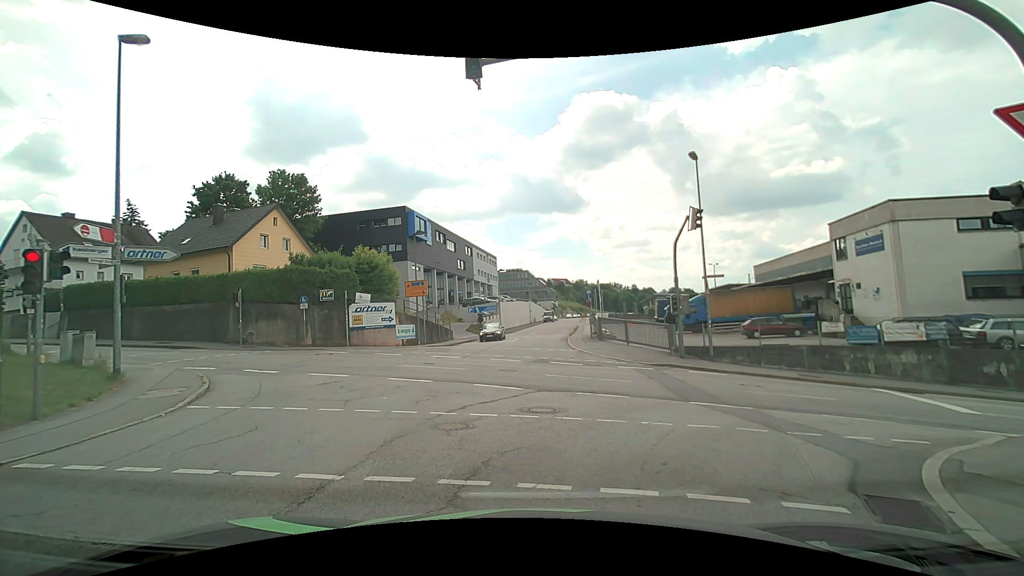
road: residential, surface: asphalt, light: Day
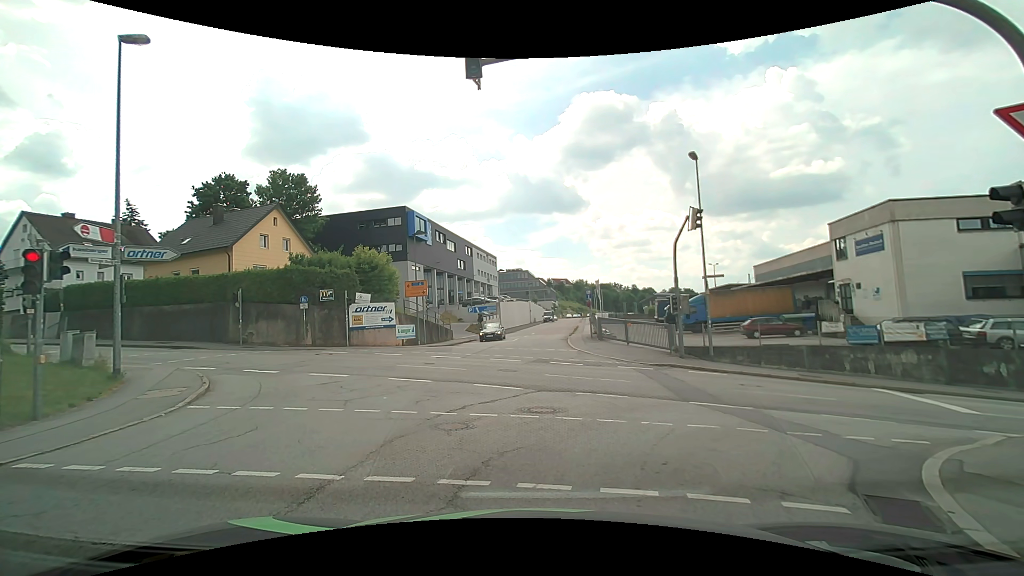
(0.0, 0.0) m; 0°
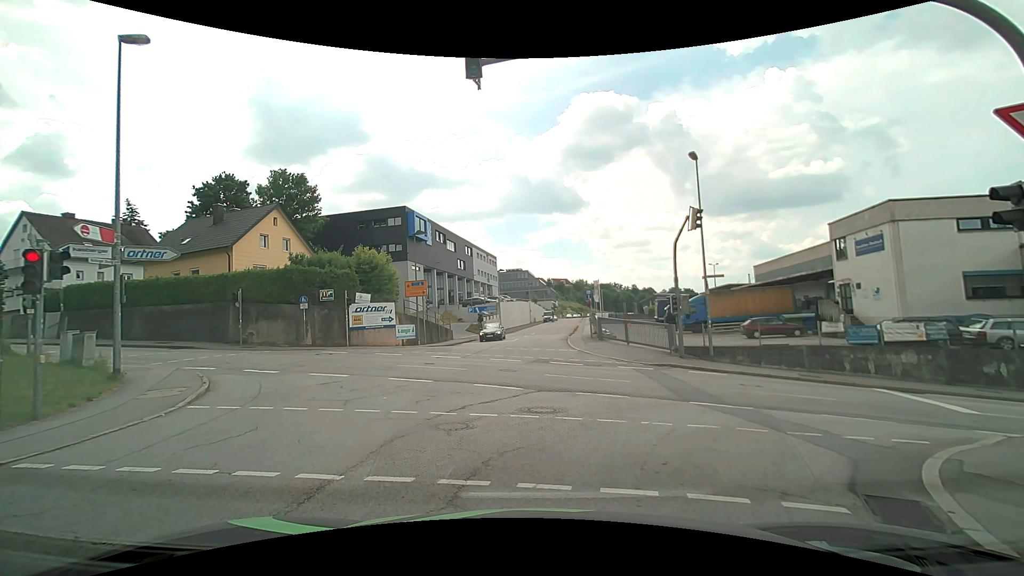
(0.0, 0.0) m; 0°
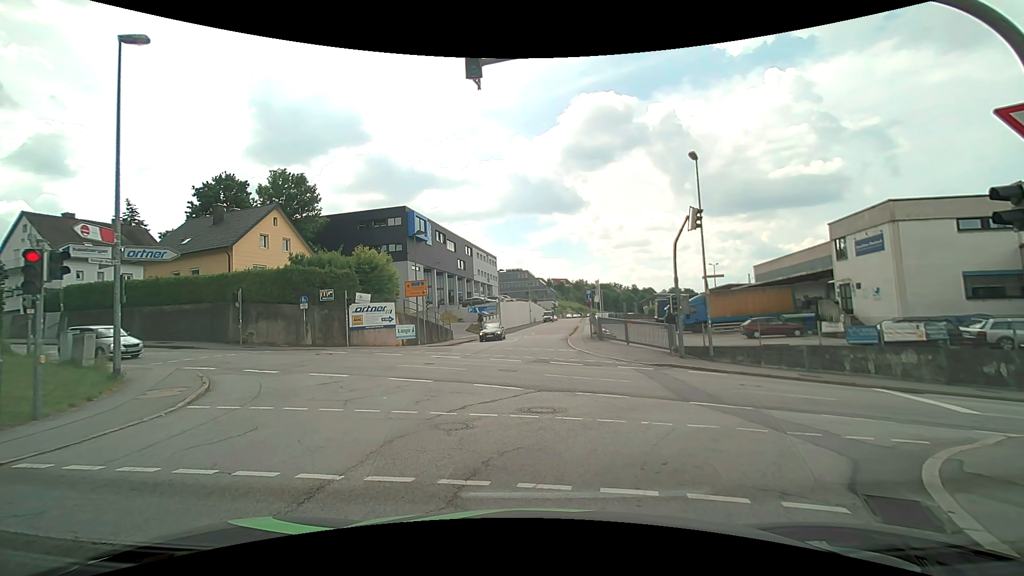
(0.0, 0.0) m; 0°
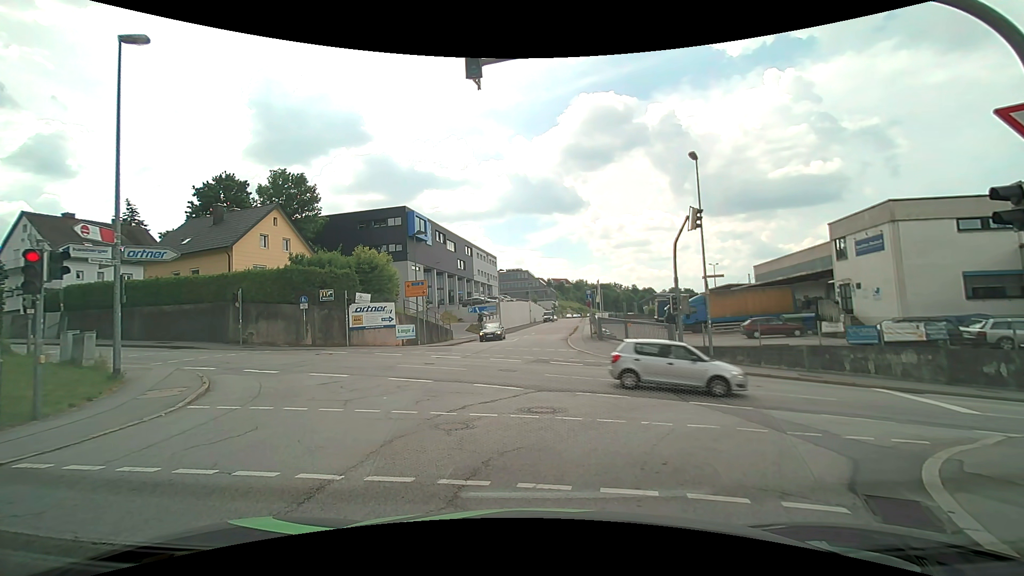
(0.0, 0.0) m; 0°
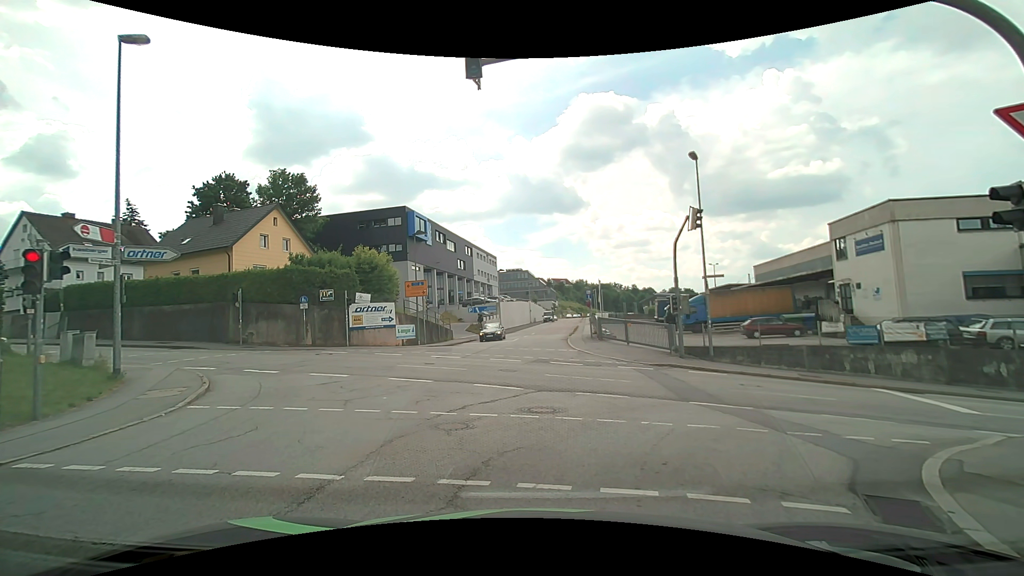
(0.0, 0.0) m; 0°
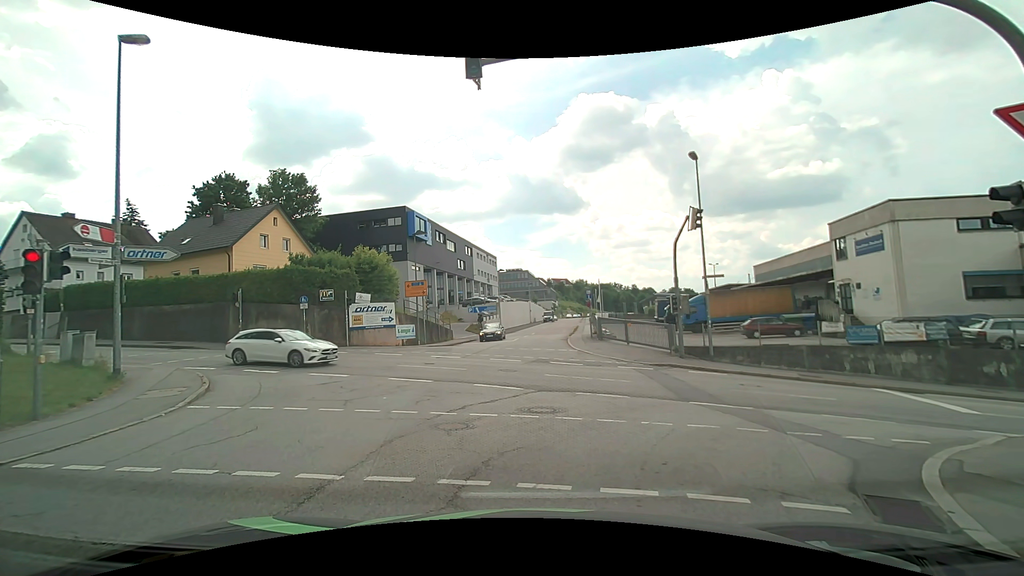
(0.0, 0.0) m; 0°
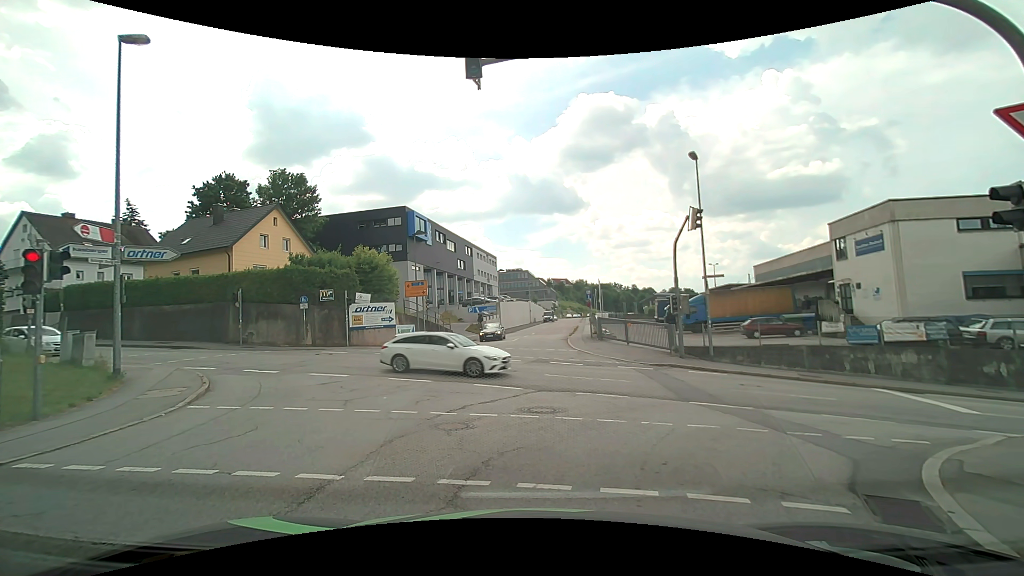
(0.0, 0.0) m; 0°
(+1, +10) (+2, +20) (+2, +30) (+3, +40) (+5, +50) (+7, +60) (+9, +69) (+11, +79) (+12, +89) (+14, +99) m
